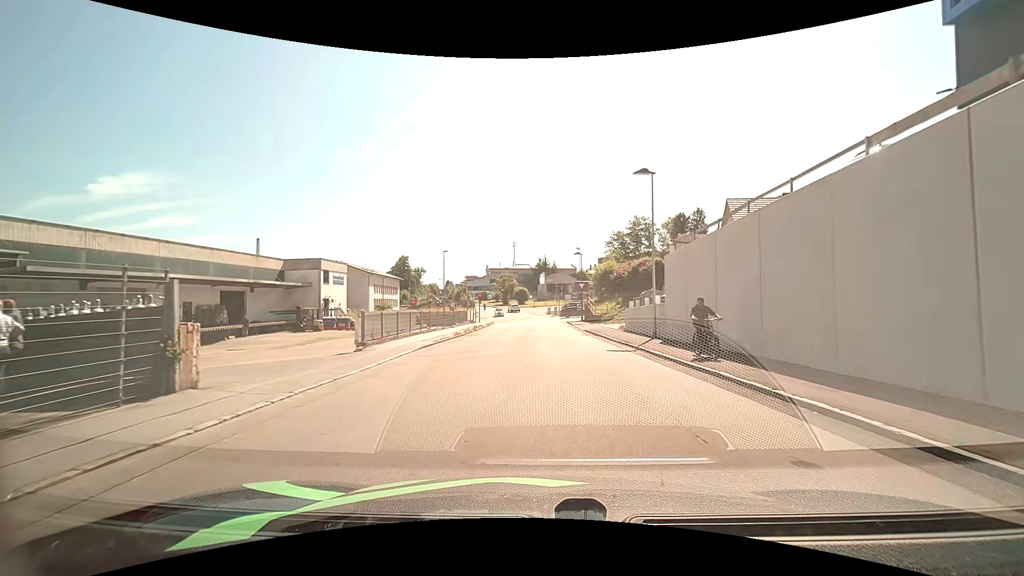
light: Day
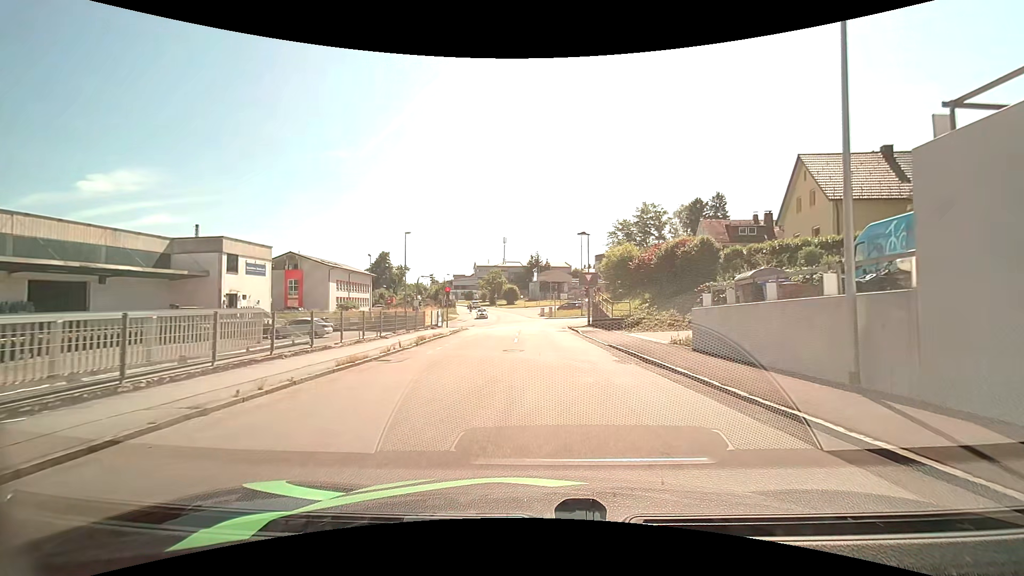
(-0.1, +15.6) m; +1°
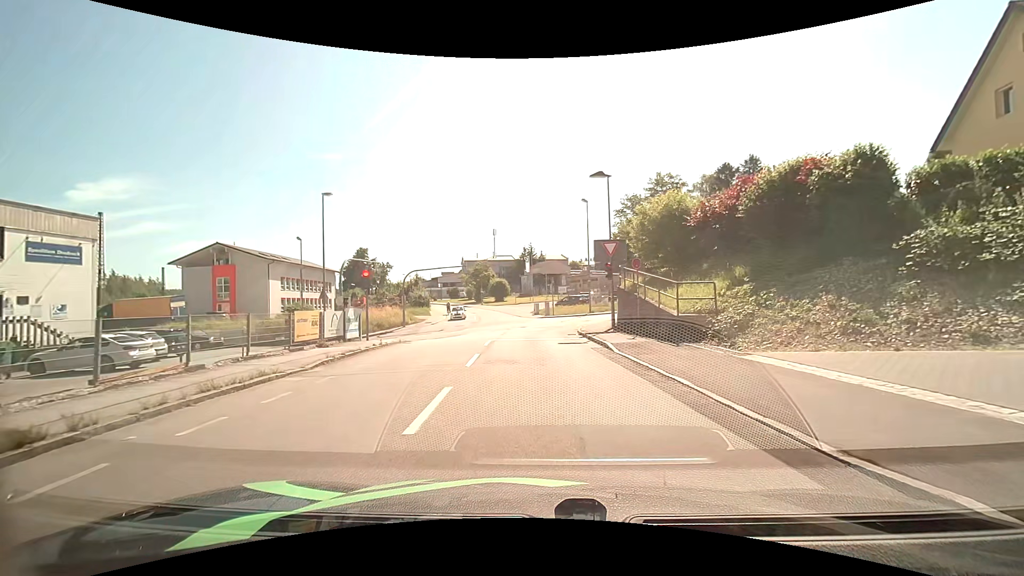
(+0.1, +17.1) m; 0°
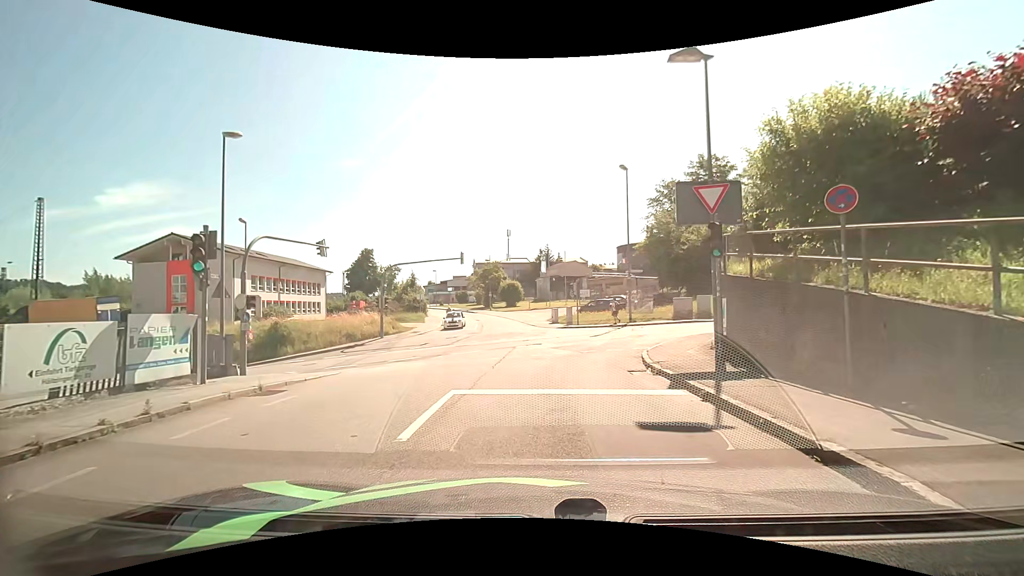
(-0.2, +12.2) m; -2°
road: residential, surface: asphalt
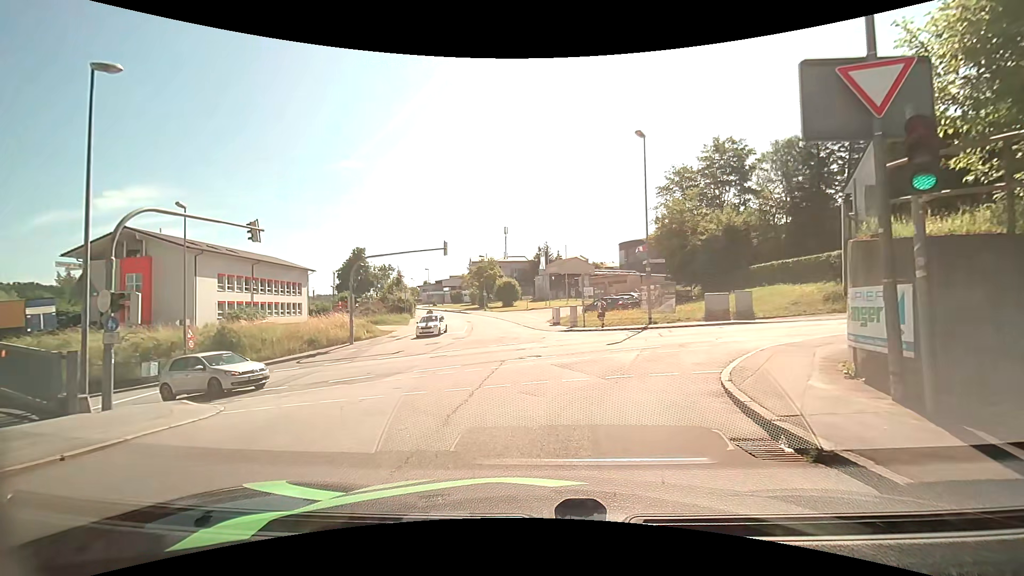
(+0.1, +6.2) m; 0°
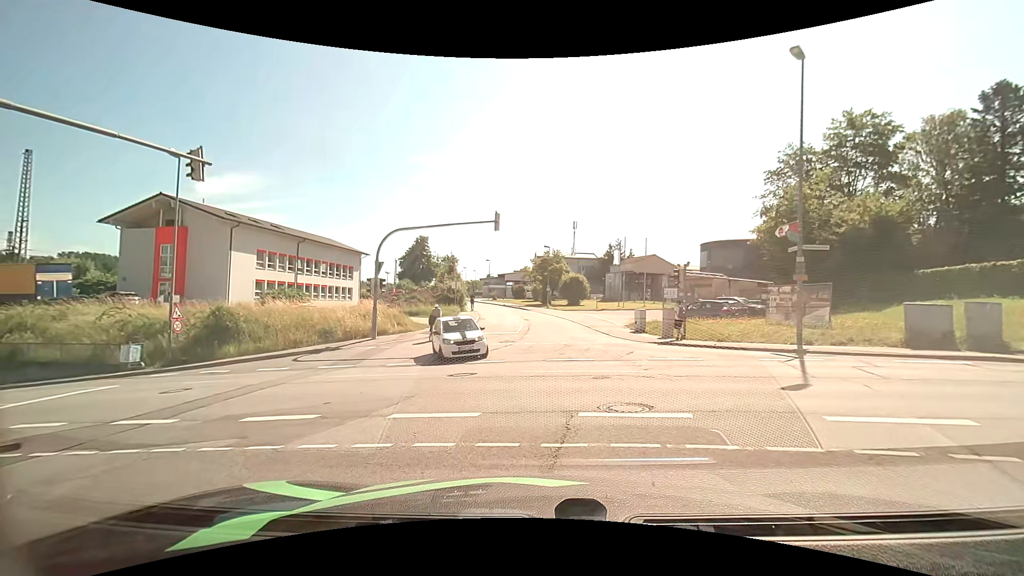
(-0.4, +8.2) m; -8°
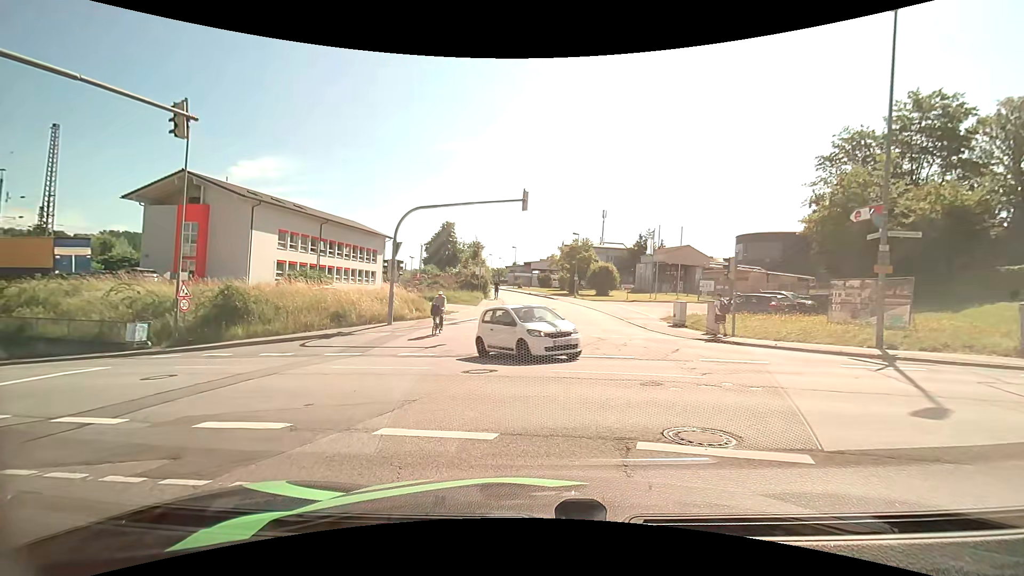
(-0.1, +2.0) m; -2°
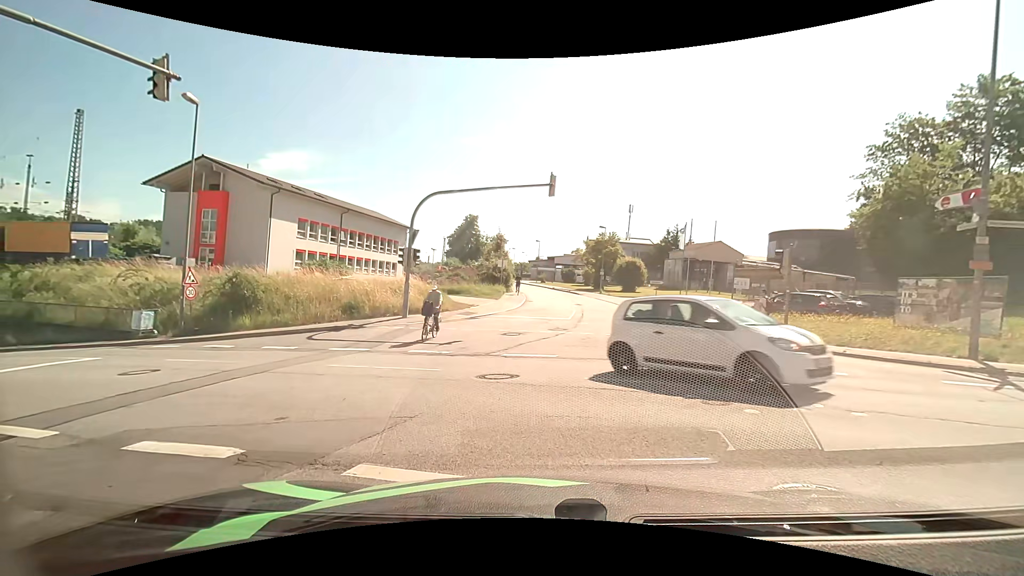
(-0.1, +1.7) m; -3°
